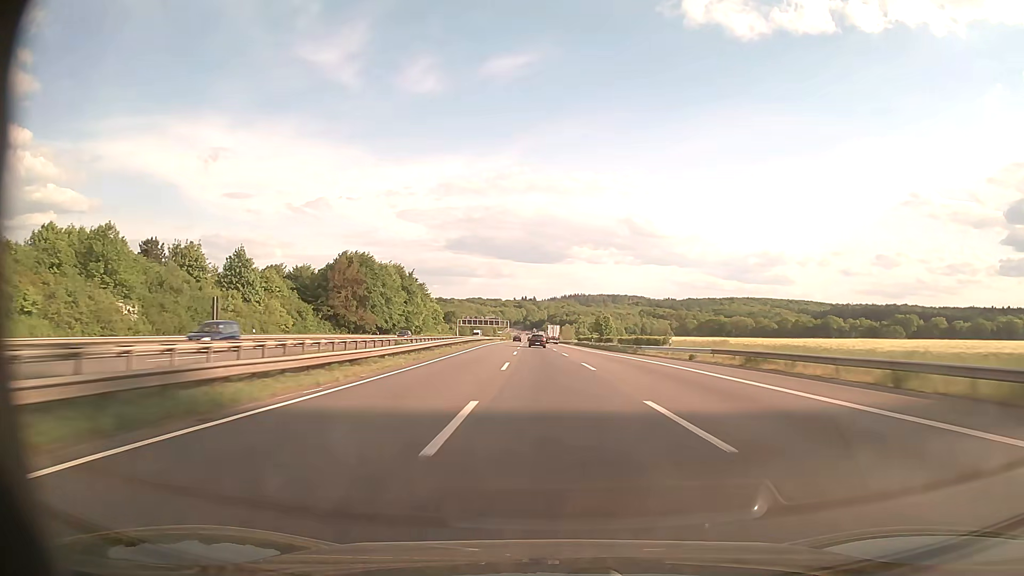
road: motorway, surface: asphalt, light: Day
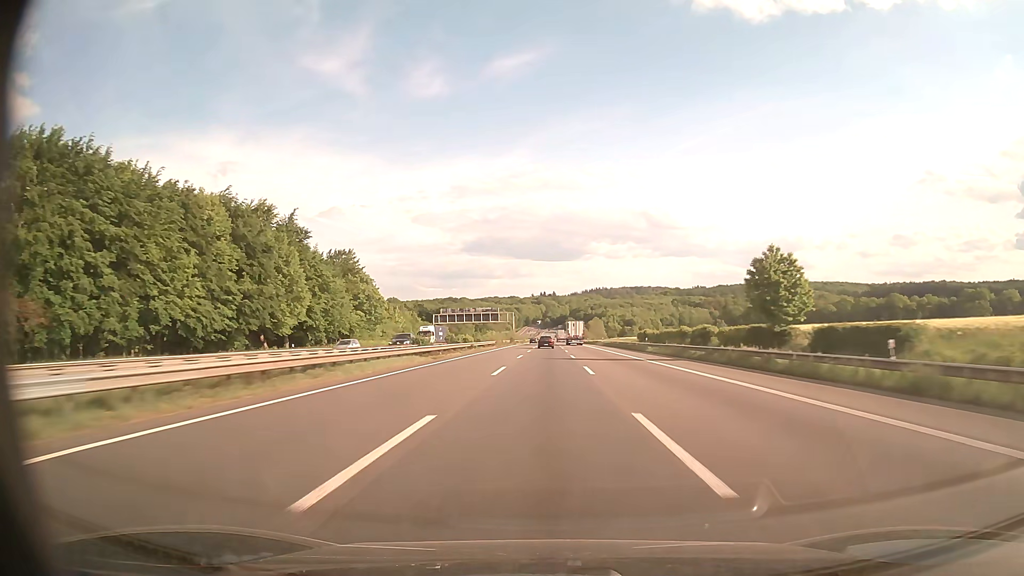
(-1.5, +92.6) m; -2°
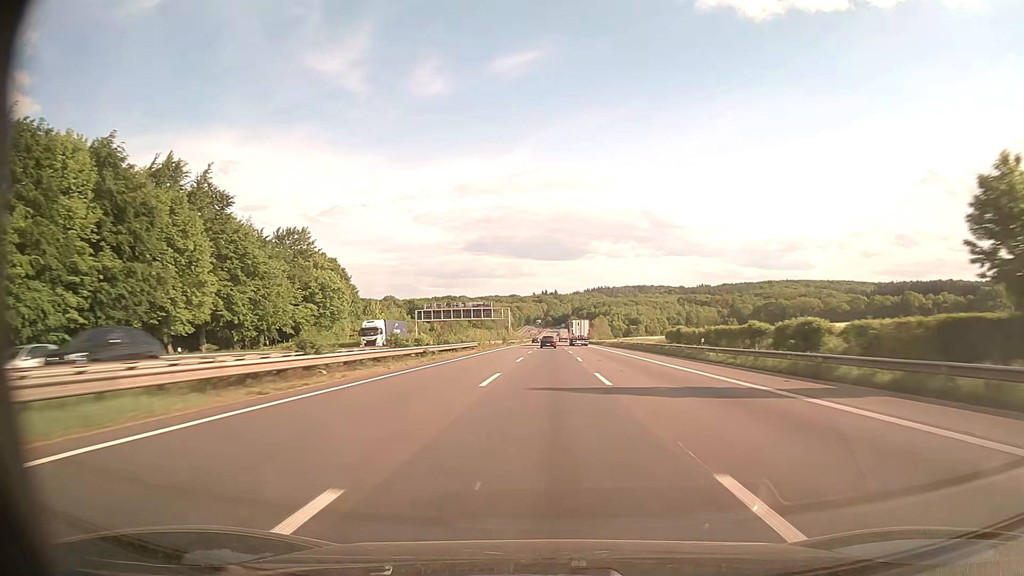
(0.0, +23.3) m; 0°
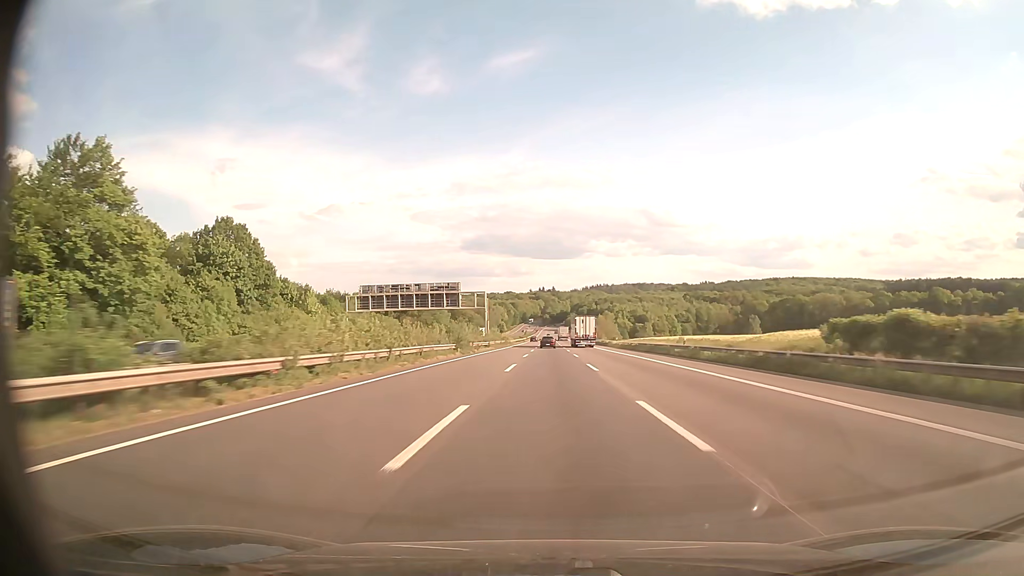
(0.0, +46.9) m; 0°
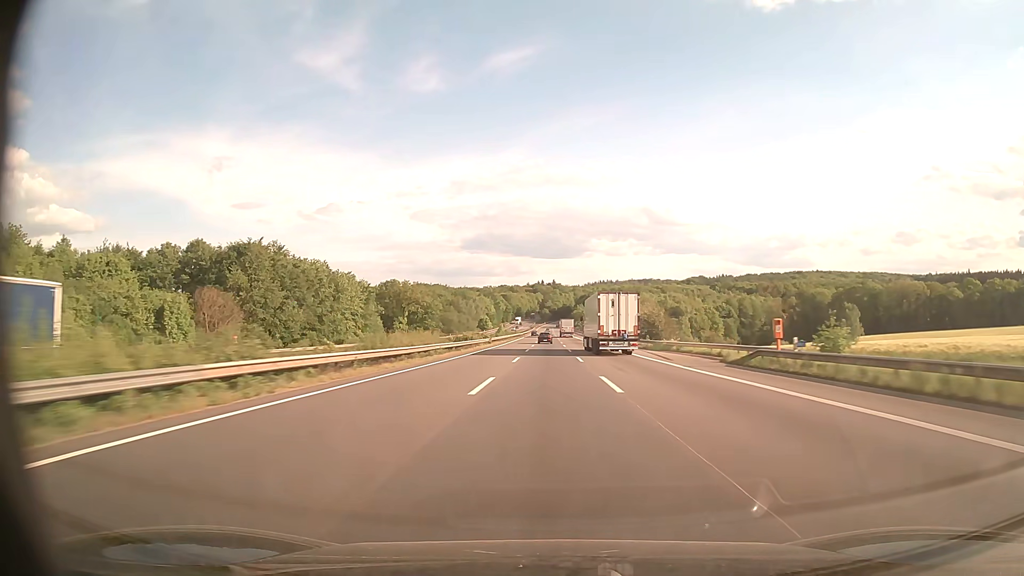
(+0.6, +118.7) m; 0°
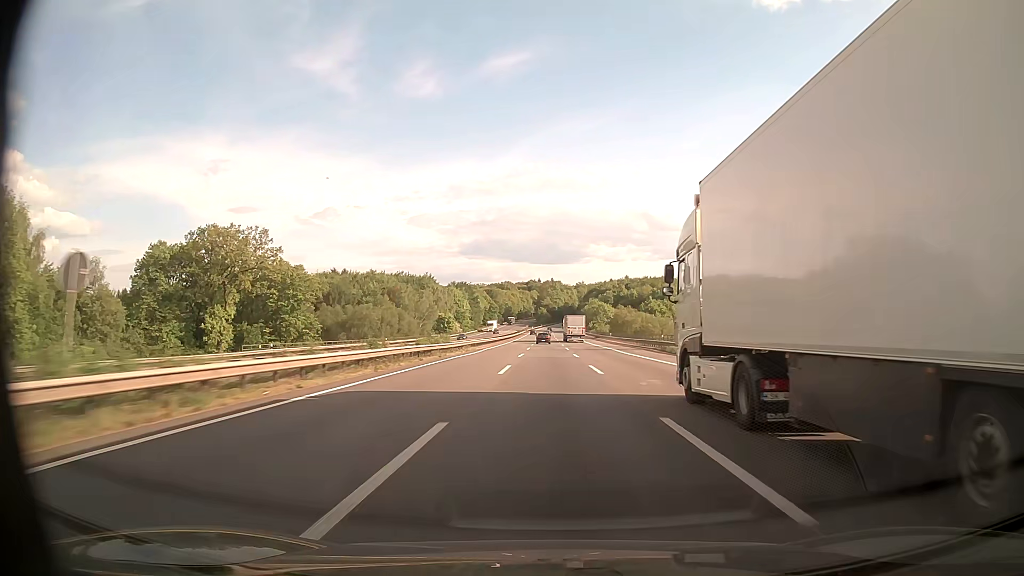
(-0.1, +119.7) m; 0°
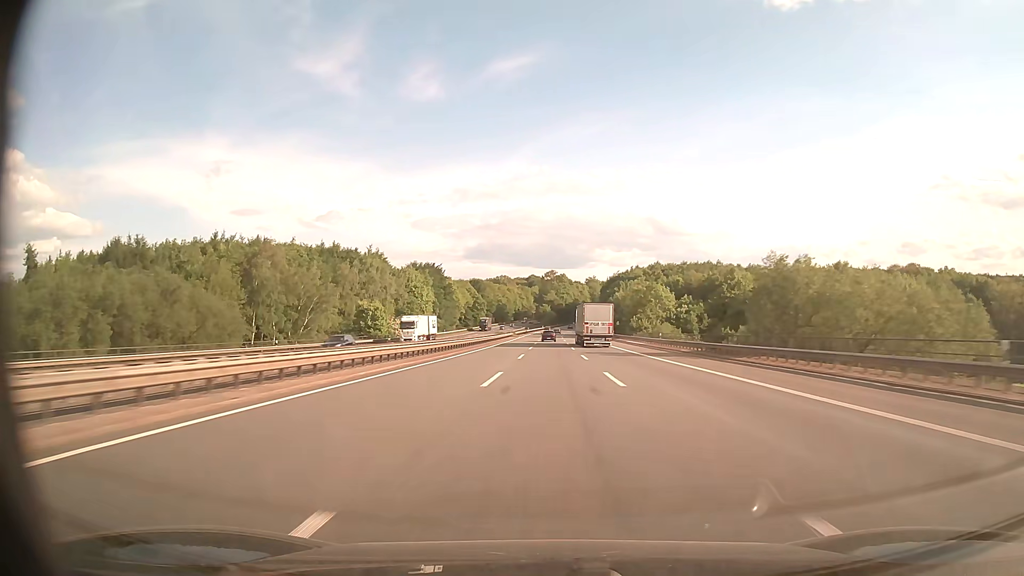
(-0.4, +96.1) m; 0°
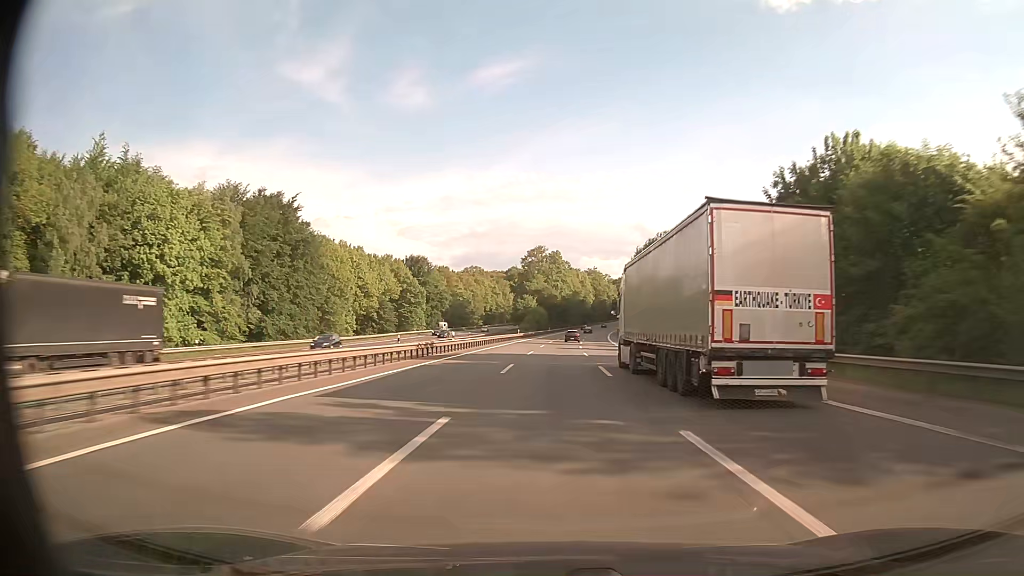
(+0.5, +120.1) m; +1°
(0, +10) (0, +20) (0, +30) (0, +40) (0, +50) (+1, +60) (+1, +70) (+1, +80) (+2, +90) (+3, +100) m
